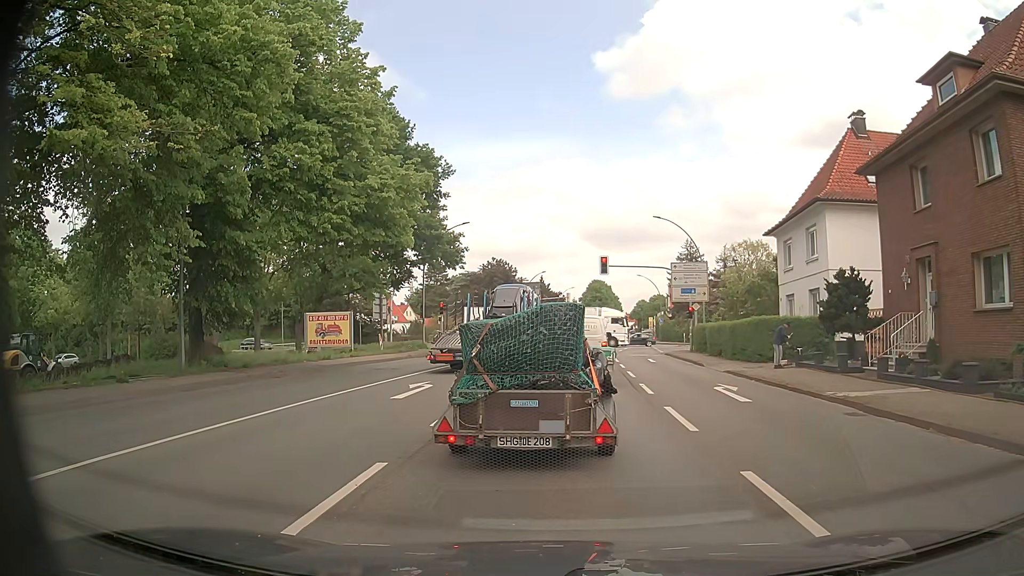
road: primary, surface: asphalt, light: Day
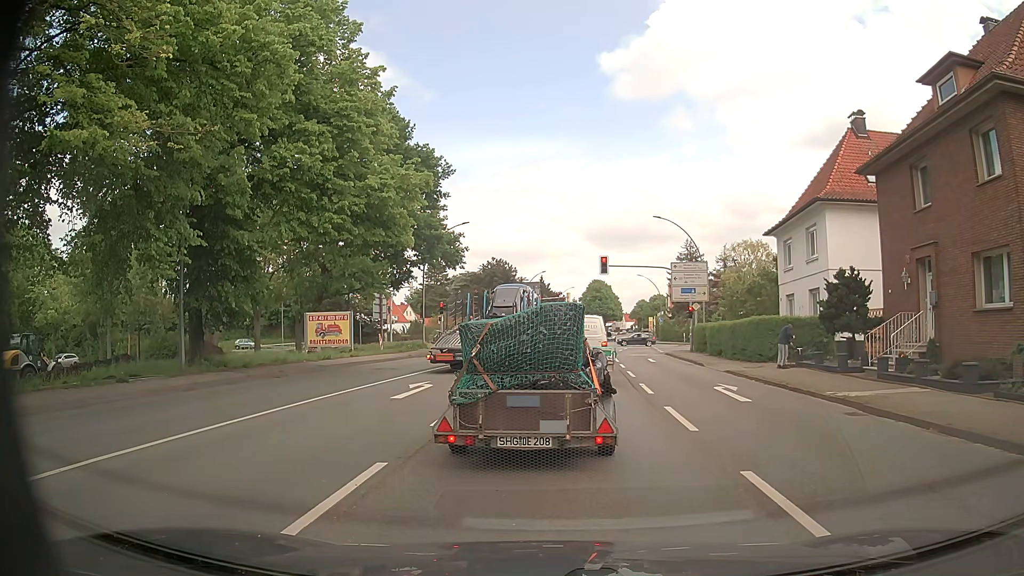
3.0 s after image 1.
(0.0, +0.1) m; 0°
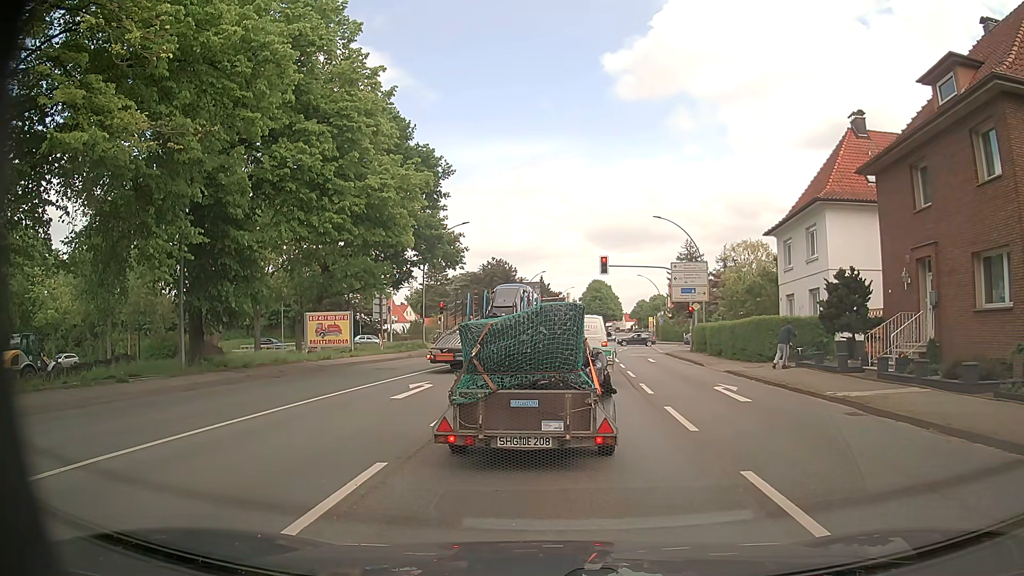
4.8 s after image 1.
(0.0, 0.0) m; 0°
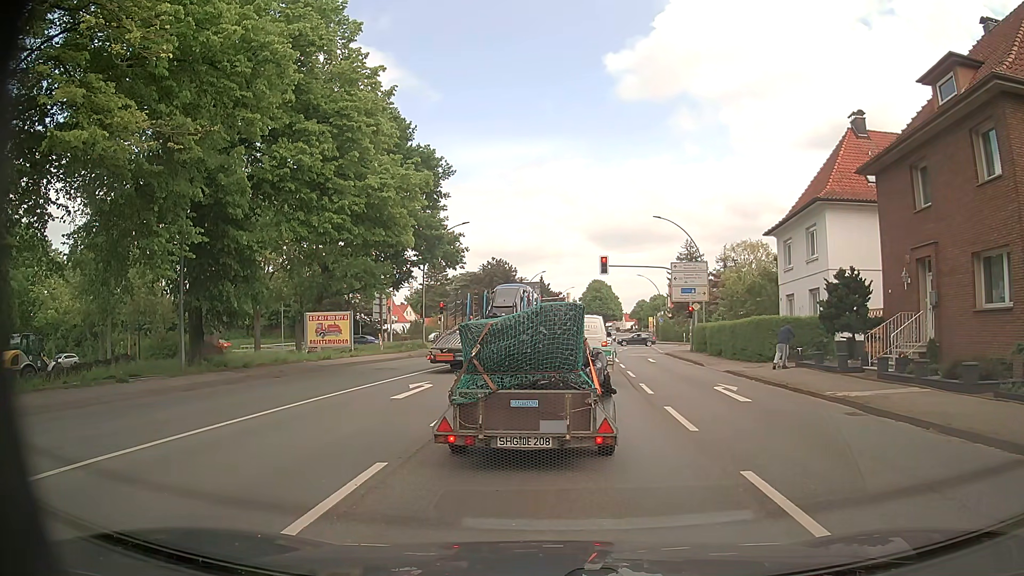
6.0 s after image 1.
(0.0, 0.0) m; 0°
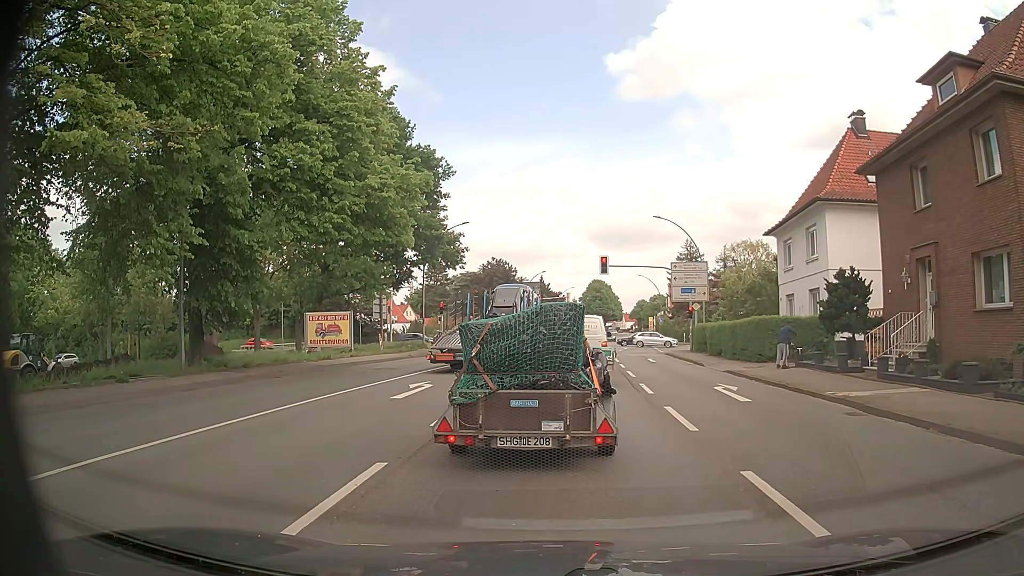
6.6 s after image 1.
(0.0, 0.0) m; 0°
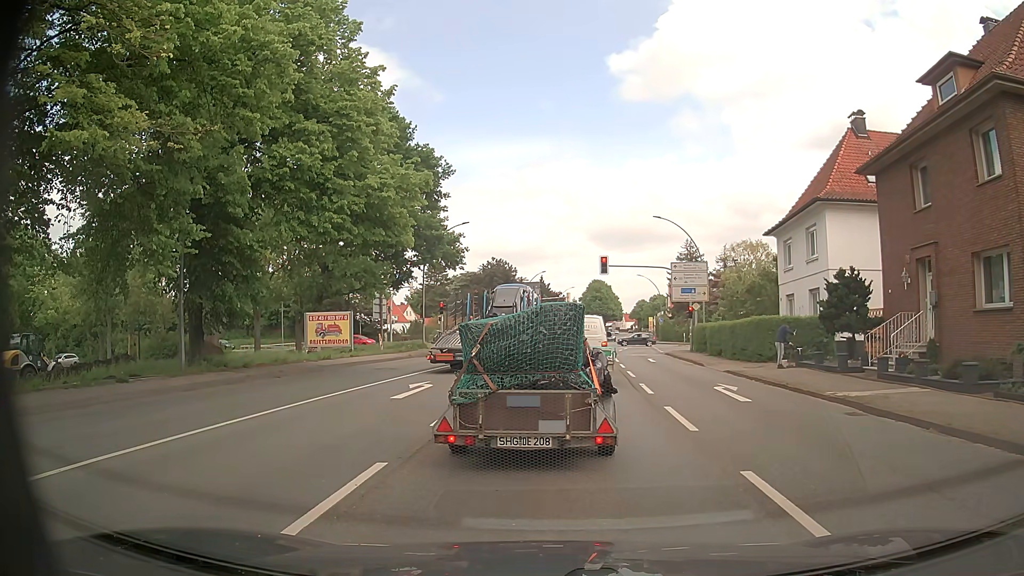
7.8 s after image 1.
(0.0, 0.0) m; 0°
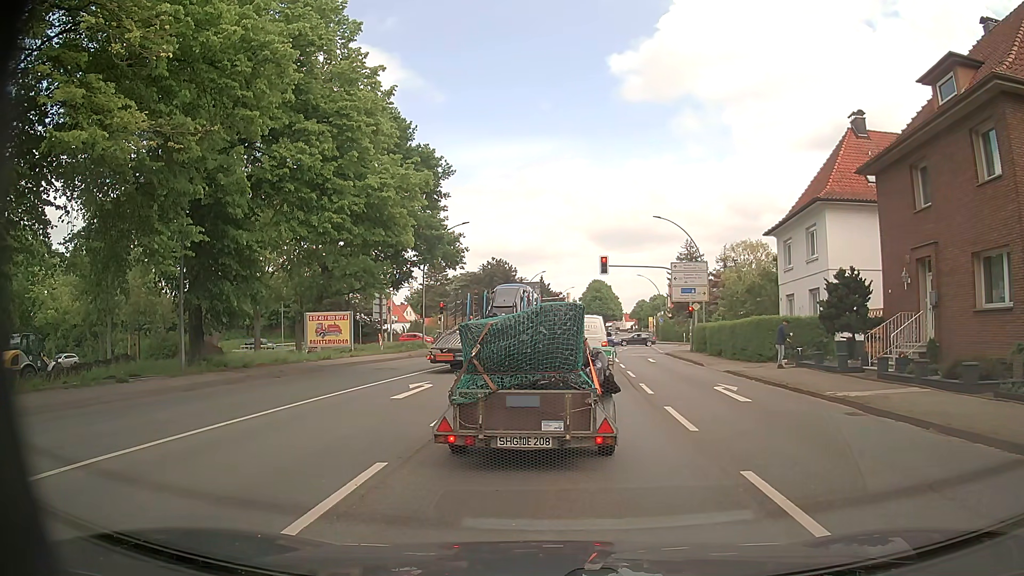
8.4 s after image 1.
(0.0, 0.0) m; 0°
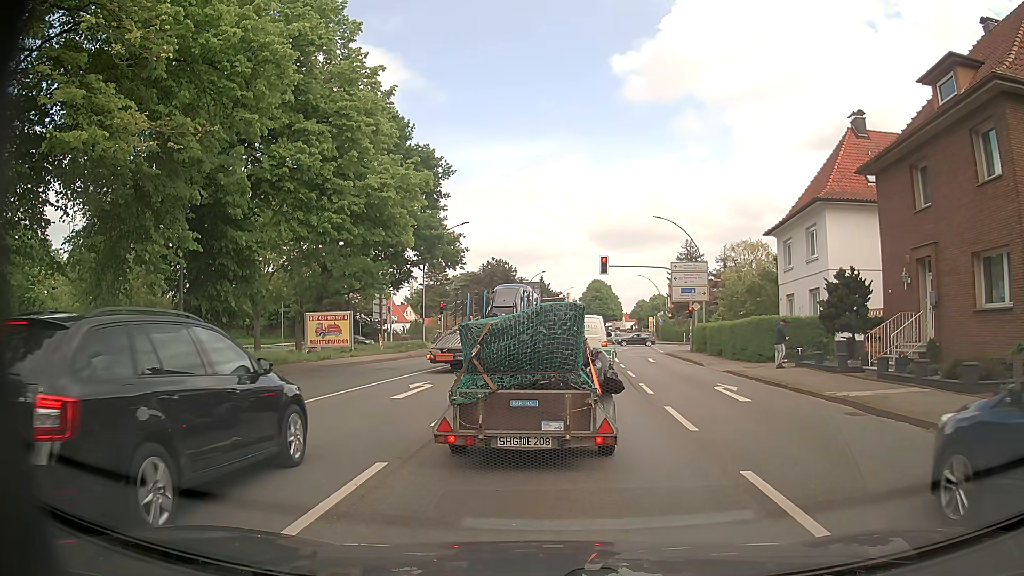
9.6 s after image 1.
(0.0, 0.0) m; 0°
